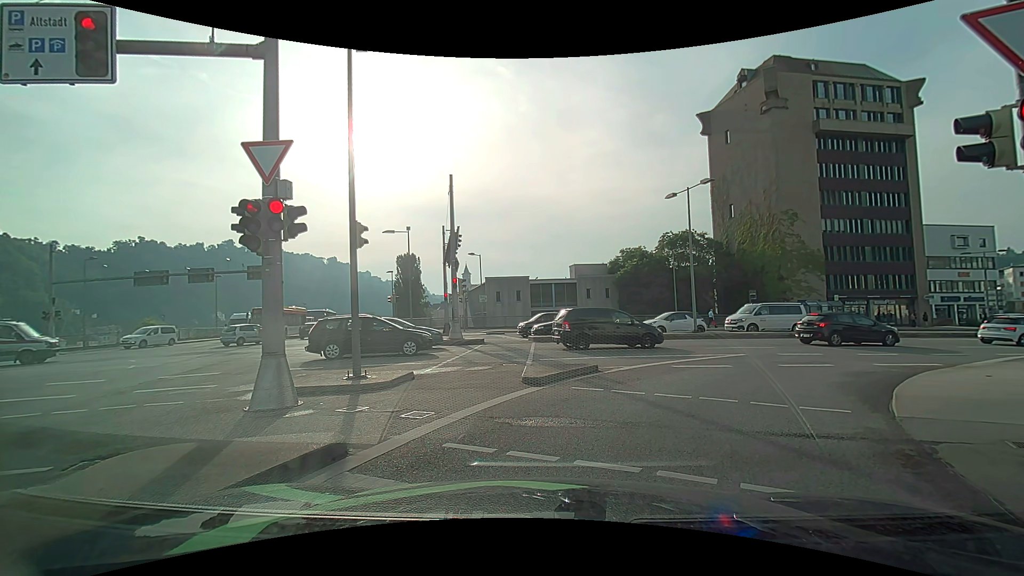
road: primary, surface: asphalt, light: Day
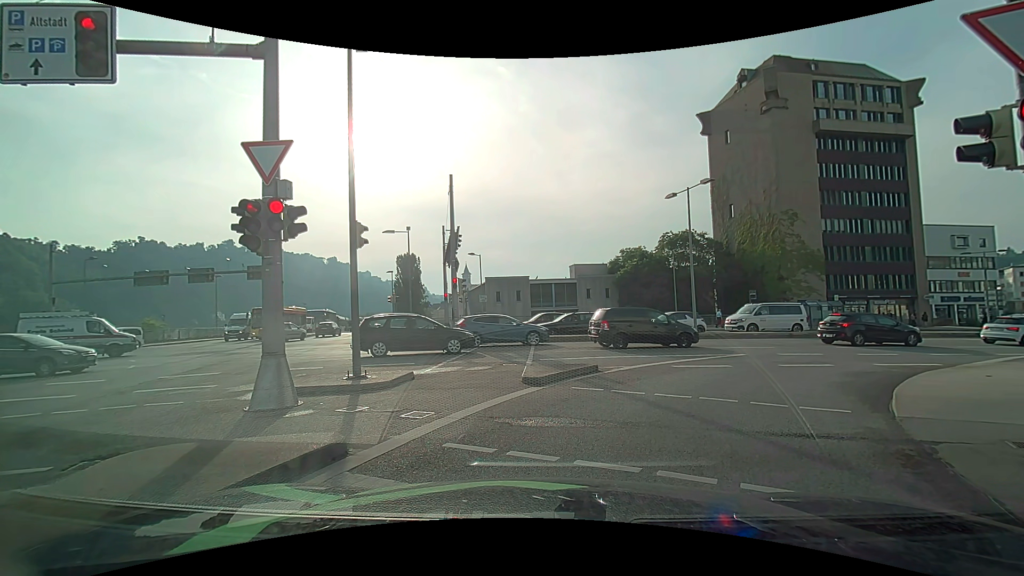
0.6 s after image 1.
(0.0, 0.0) m; 0°
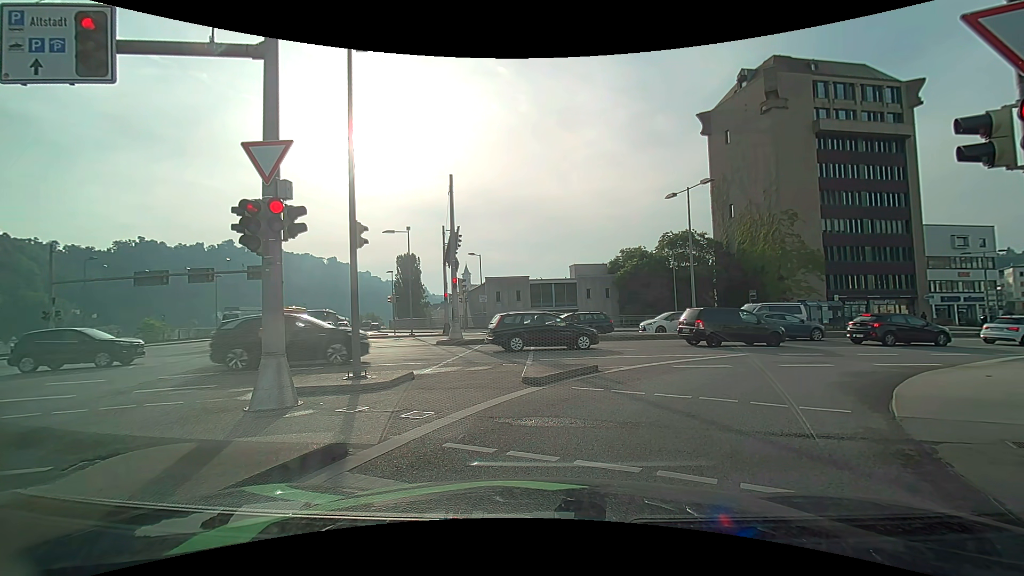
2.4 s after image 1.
(0.0, 0.0) m; 0°
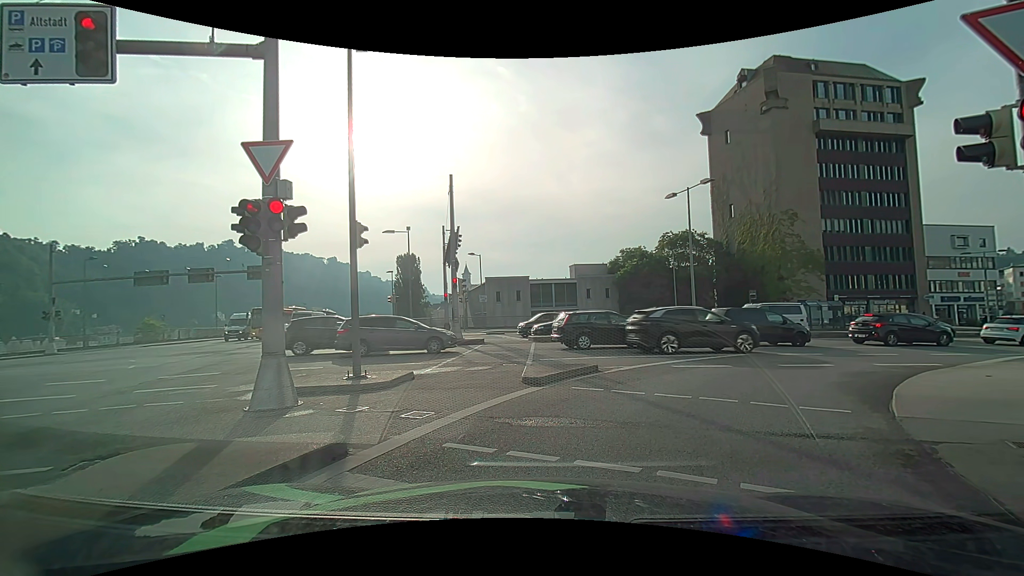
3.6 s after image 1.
(0.0, 0.0) m; 0°
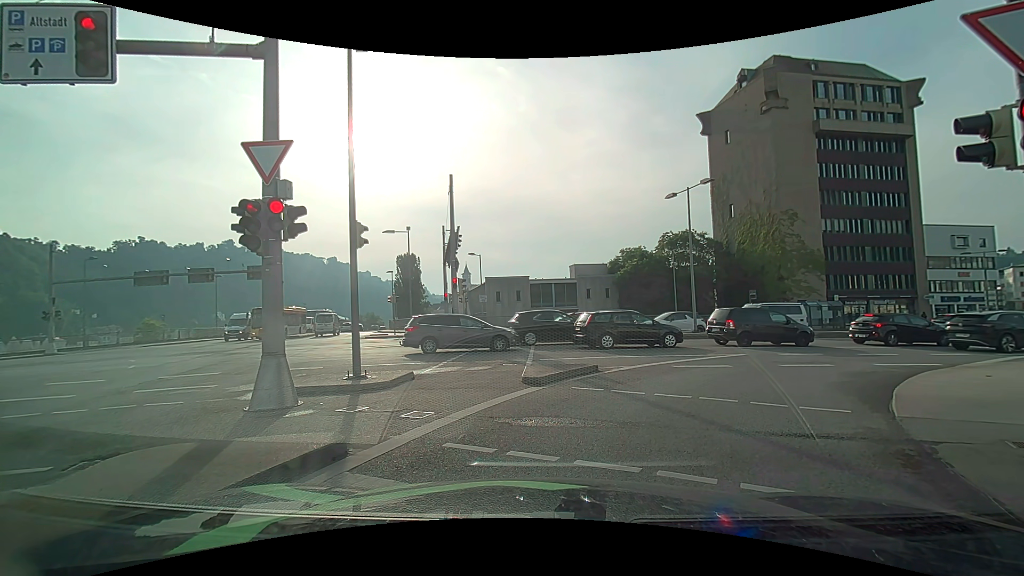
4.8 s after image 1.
(0.0, 0.0) m; 0°
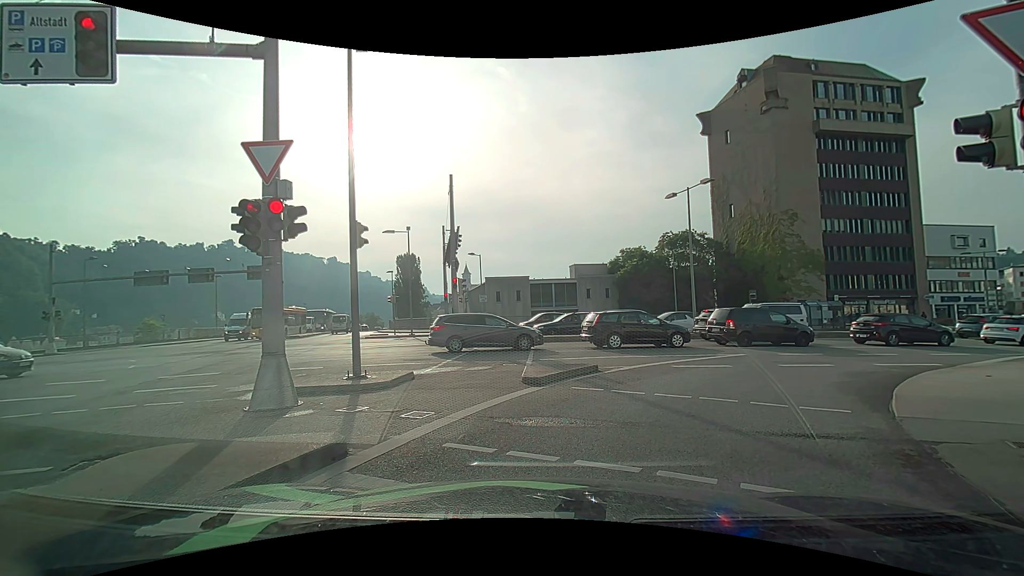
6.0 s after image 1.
(0.0, 0.0) m; 0°
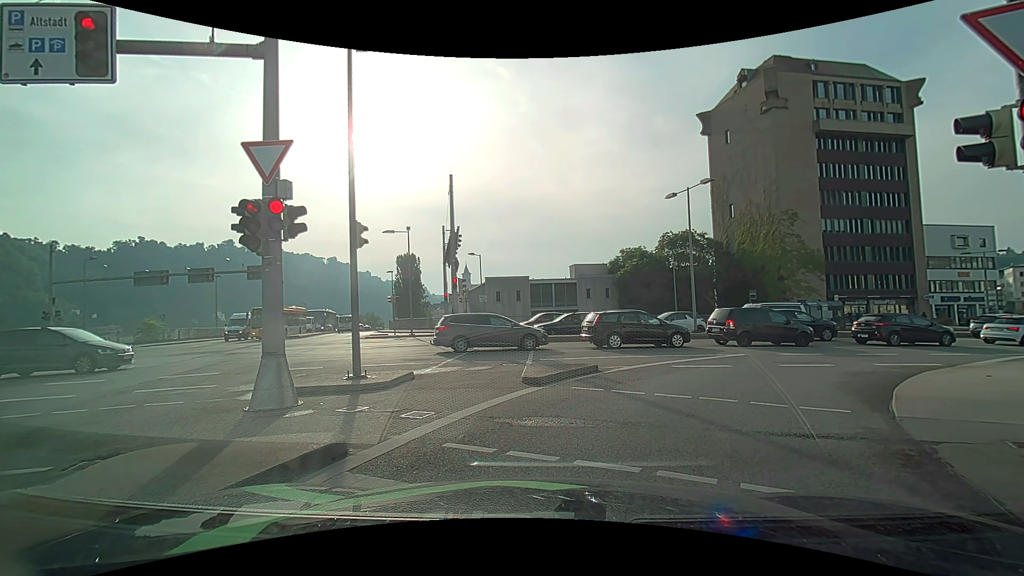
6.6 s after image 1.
(0.0, 0.0) m; 0°
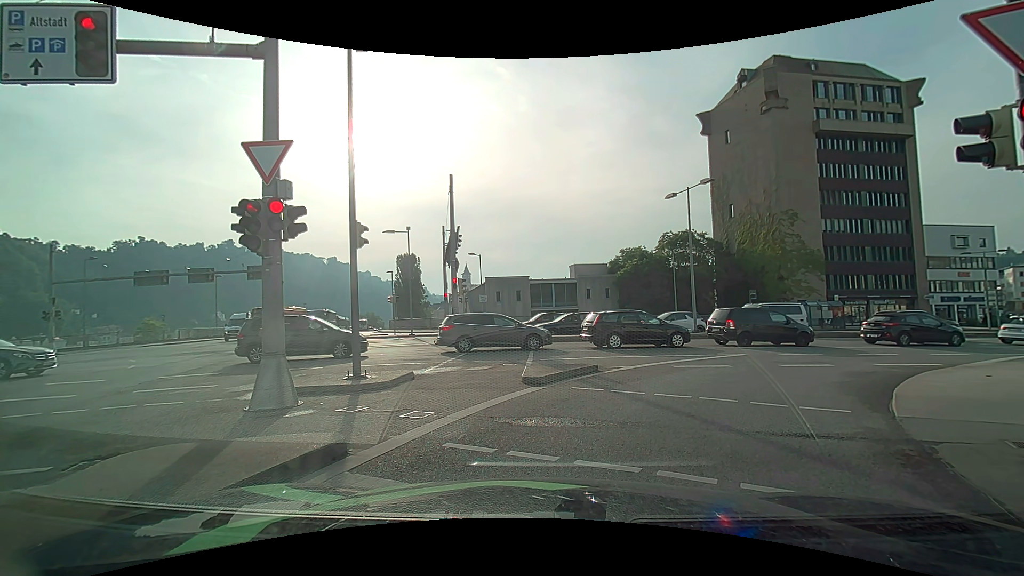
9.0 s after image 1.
(0.0, 0.0) m; 0°
